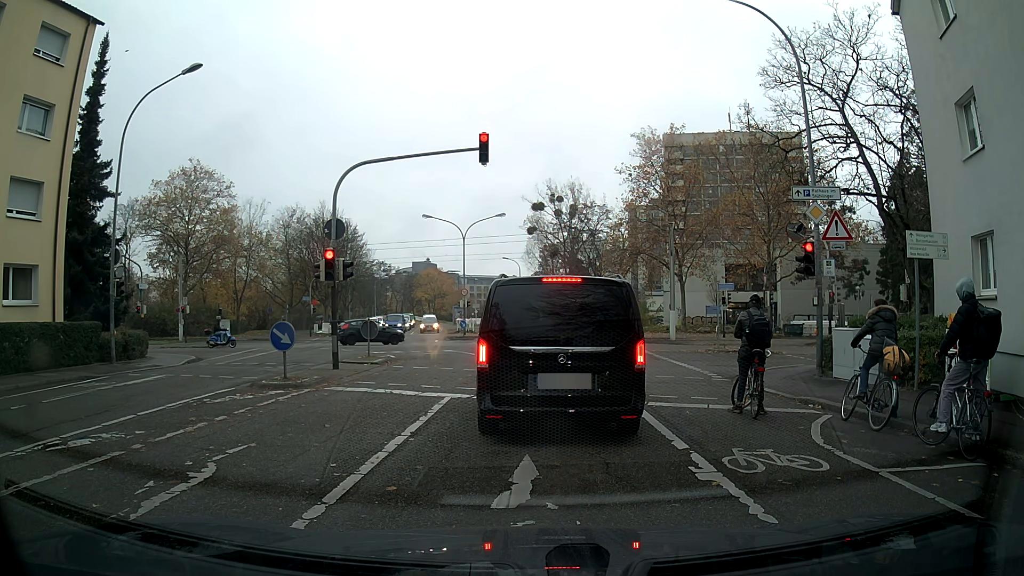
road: residential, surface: asphalt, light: Day
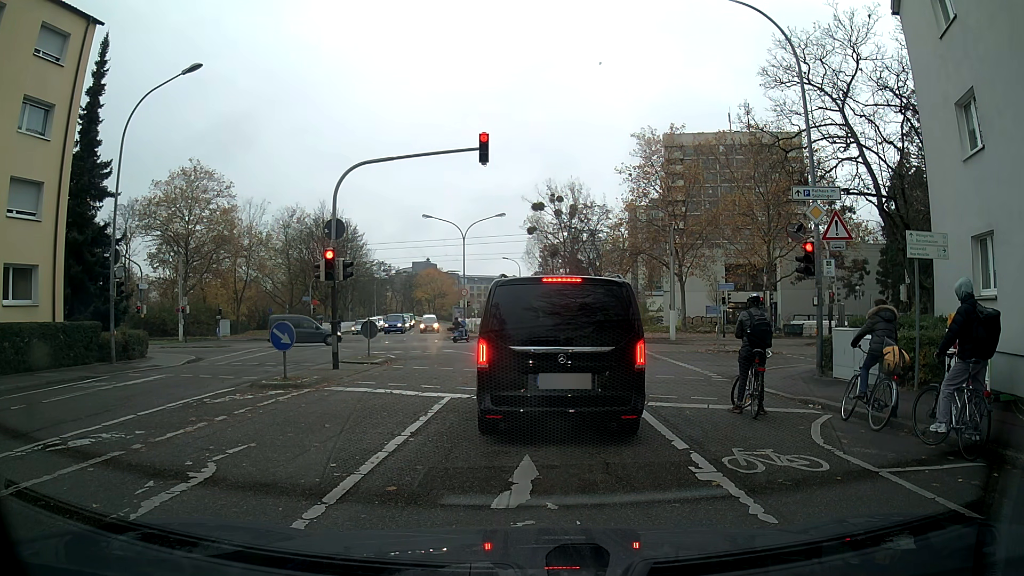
(0.0, 0.0) m; 0°
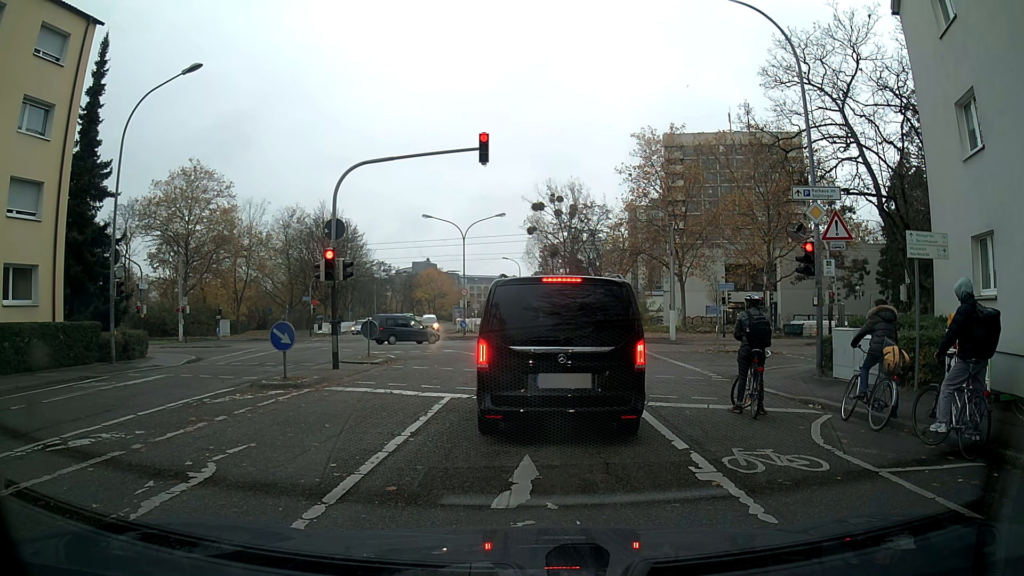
(0.0, 0.0) m; 0°
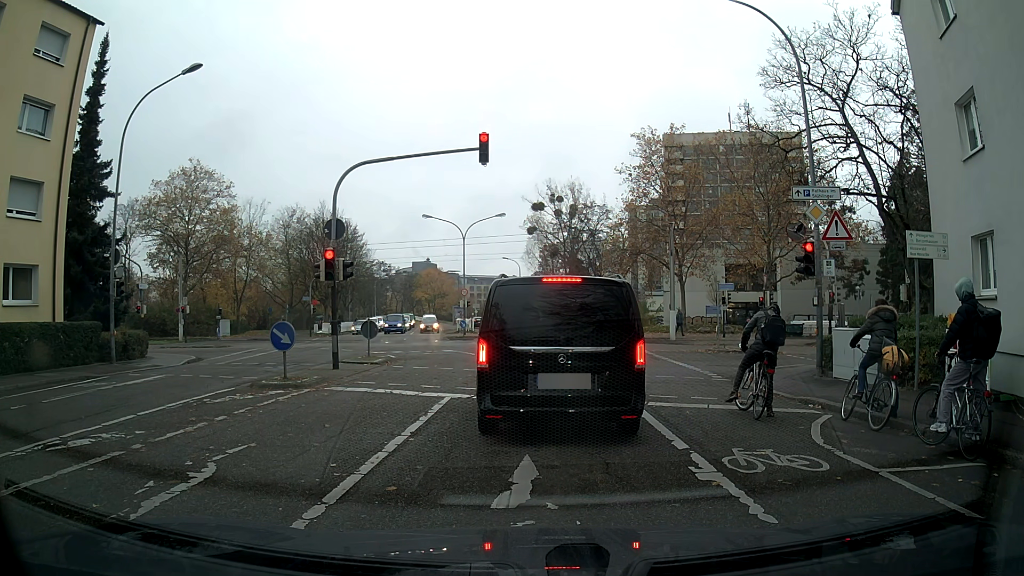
(0.0, 0.0) m; 0°
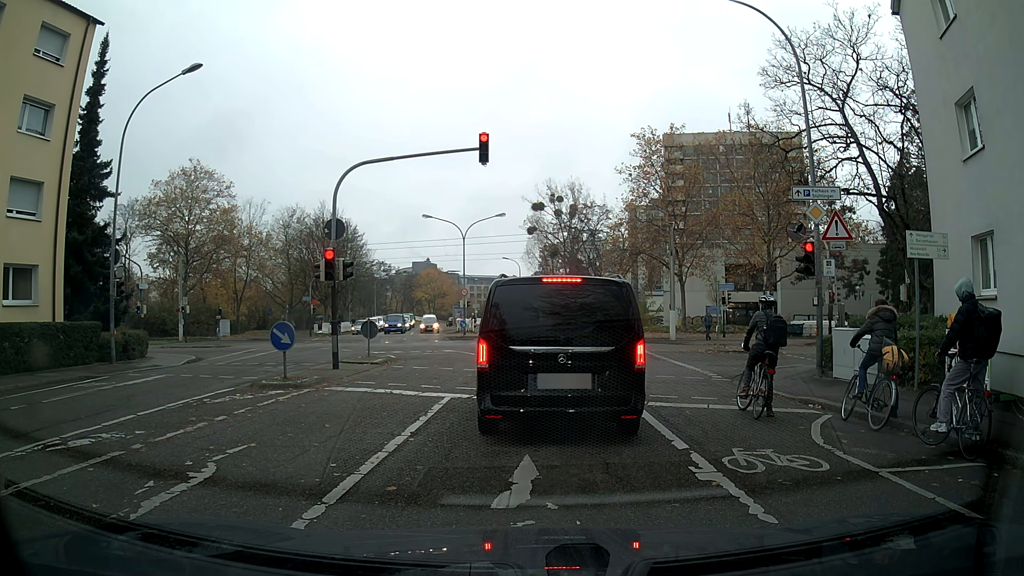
(0.0, 0.0) m; 0°
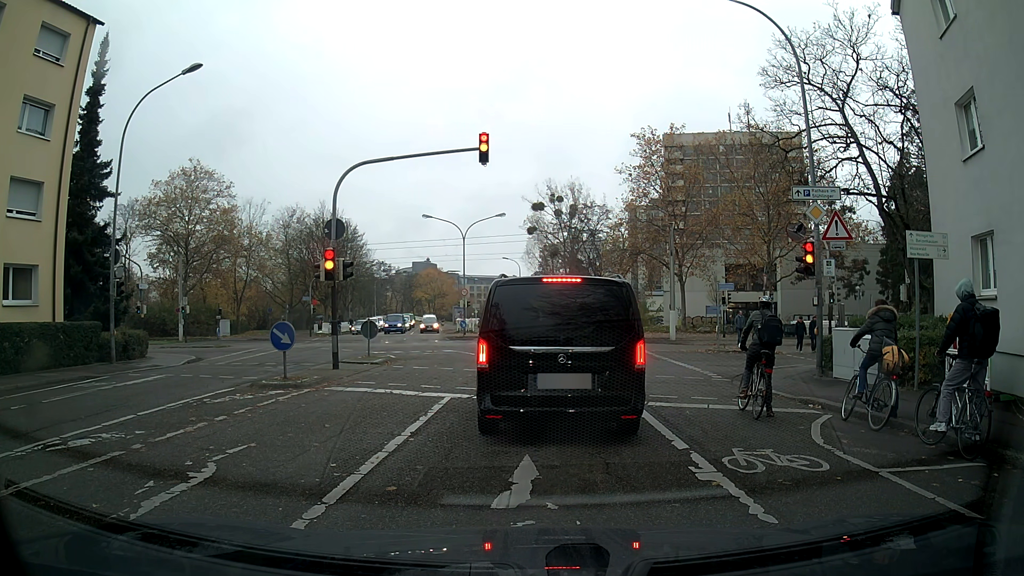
(0.0, 0.0) m; 0°
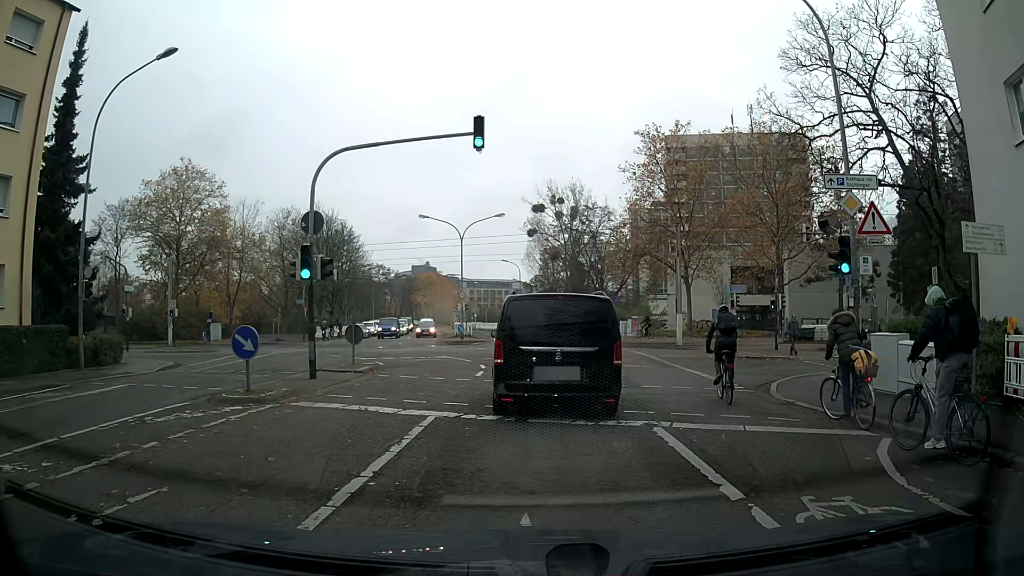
(0.0, +2.0) m; 0°
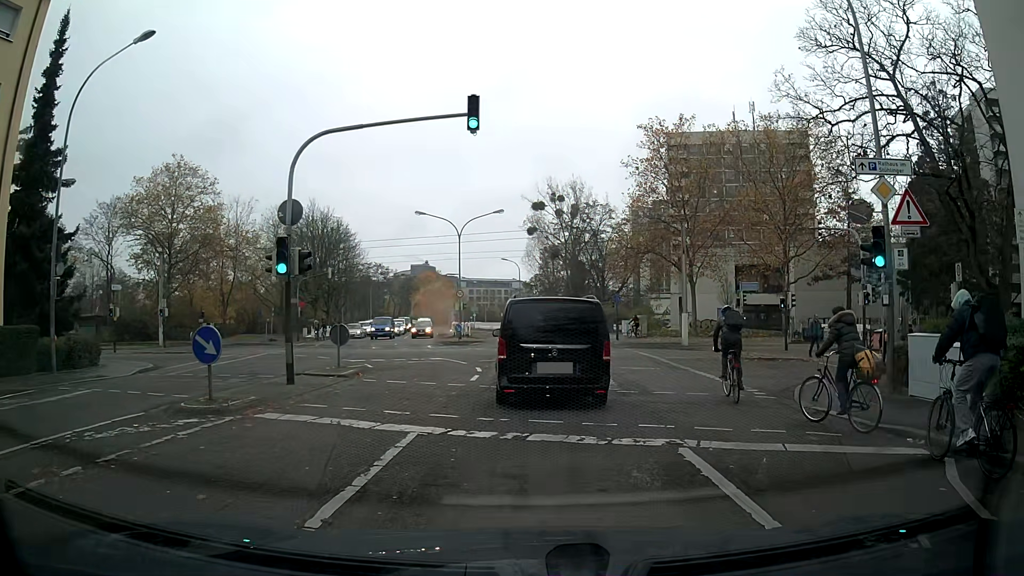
(0.0, +1.6) m; 0°
(+1, +10) (+1, +20) (+1, +30) (0, +40) (-1, +50) (-3, +60) (-4, +70) (-6, +79) (-9, +89) (-11, +99) m
